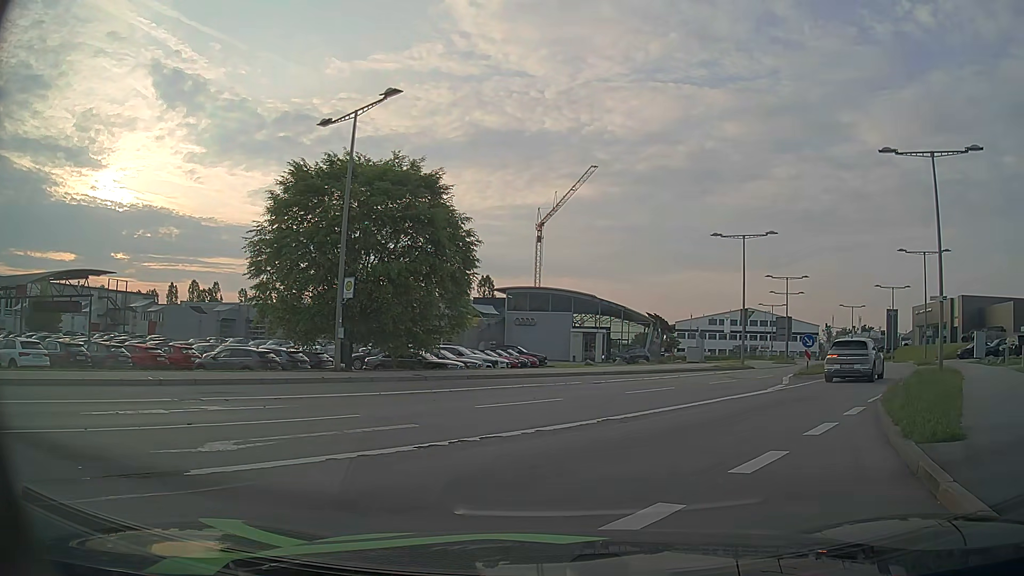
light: Day
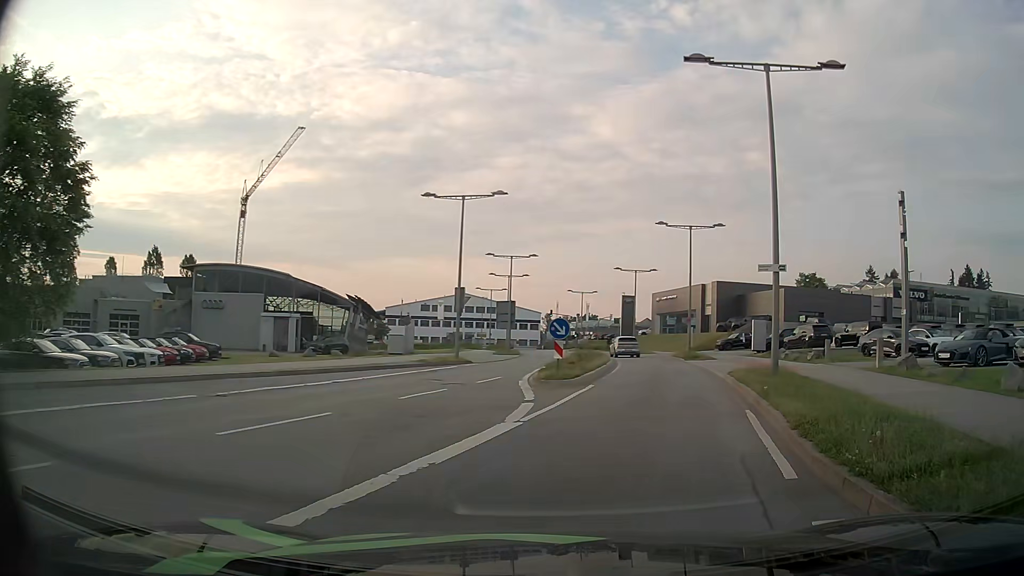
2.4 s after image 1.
(+2.1, +10.0) m; +25°
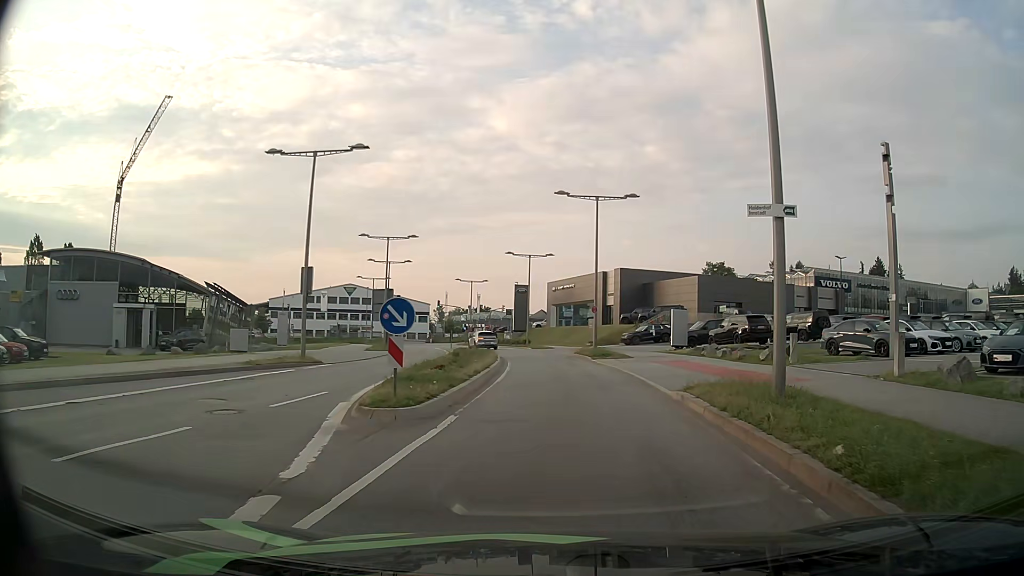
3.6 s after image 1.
(+0.7, +8.3) m; +9°
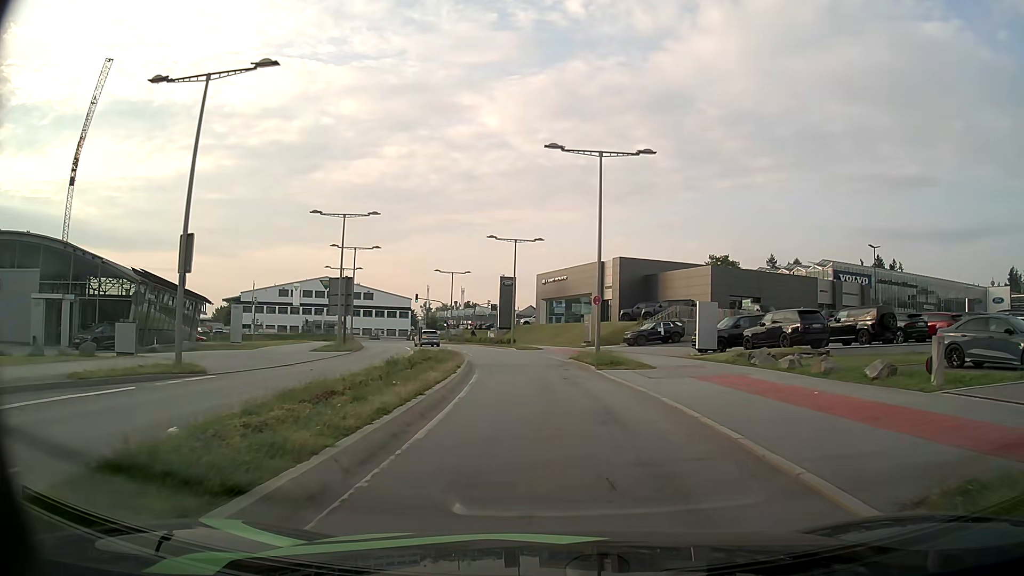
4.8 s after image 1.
(+0.1, +9.8) m; +1°
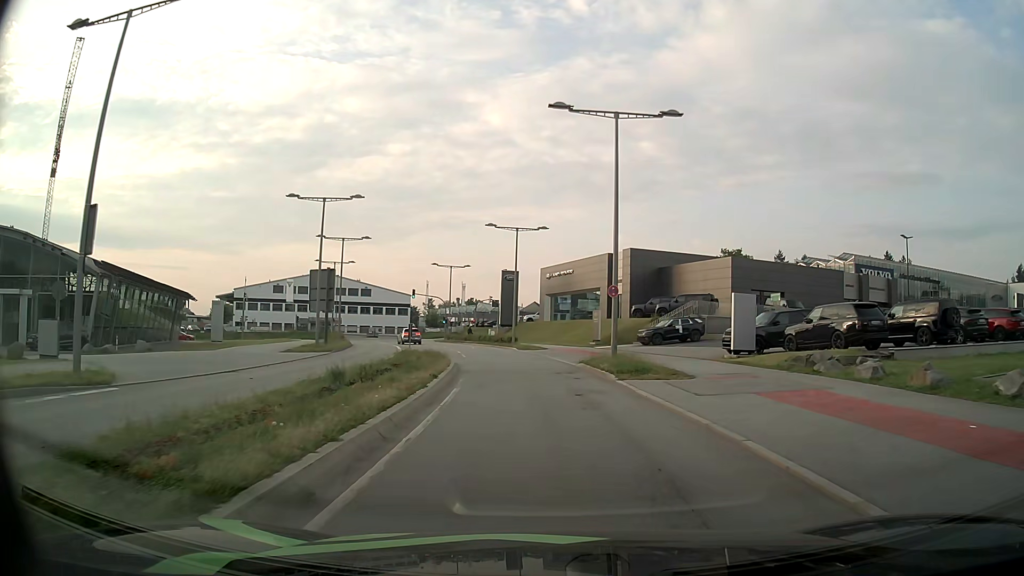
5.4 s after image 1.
(0.0, +5.2) m; 0°
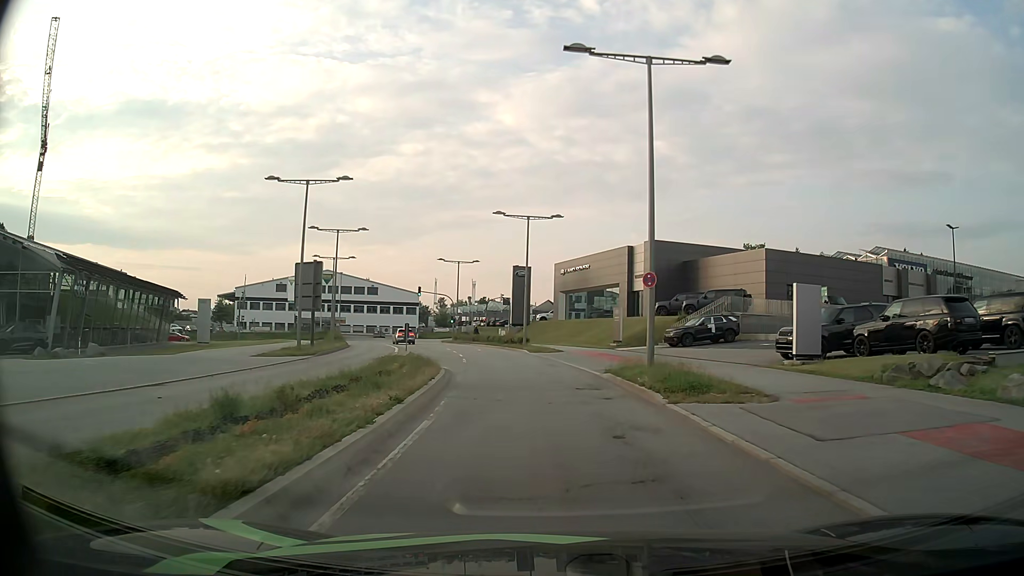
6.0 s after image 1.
(-0.1, +5.3) m; -1°
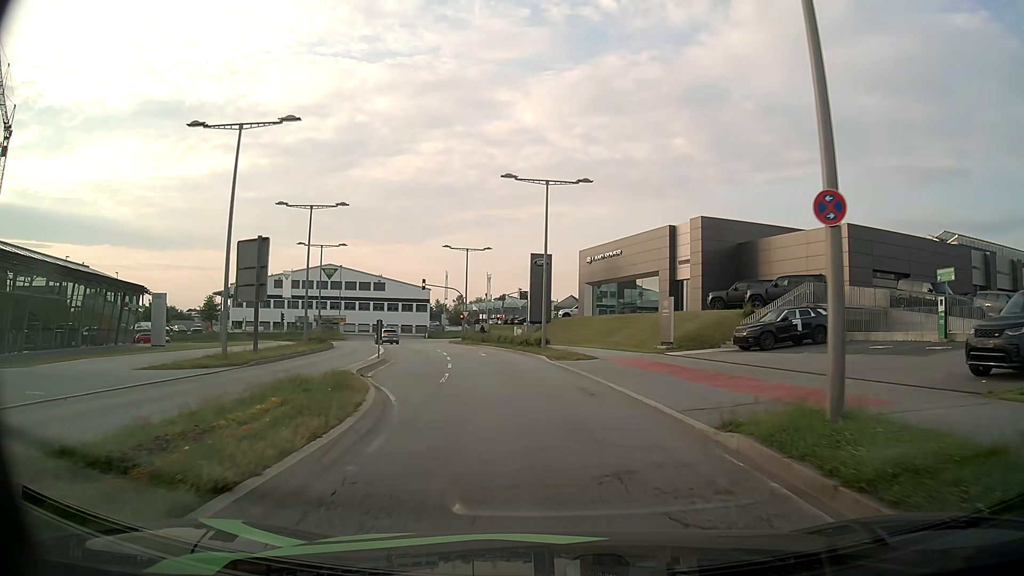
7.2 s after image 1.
(-0.1, +10.9) m; -1°
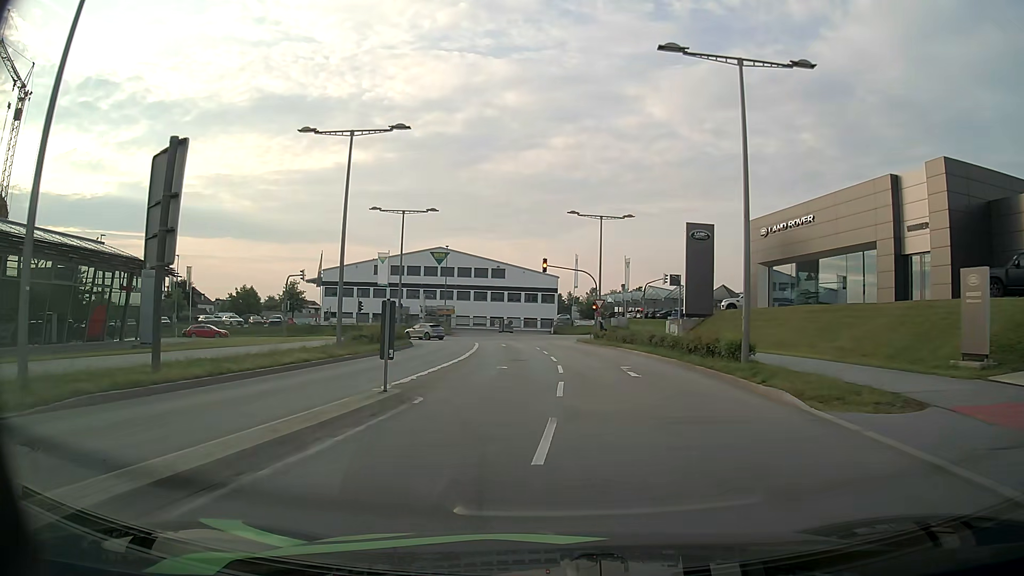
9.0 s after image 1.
(-1.7, +16.4) m; -12°
(0, +10) (-1, +20) (-1, +30) (-2, +40) (-3, +50) (-5, +60) (-11, +67) (-21, +71) (-31, +71) (-41, +69) m
